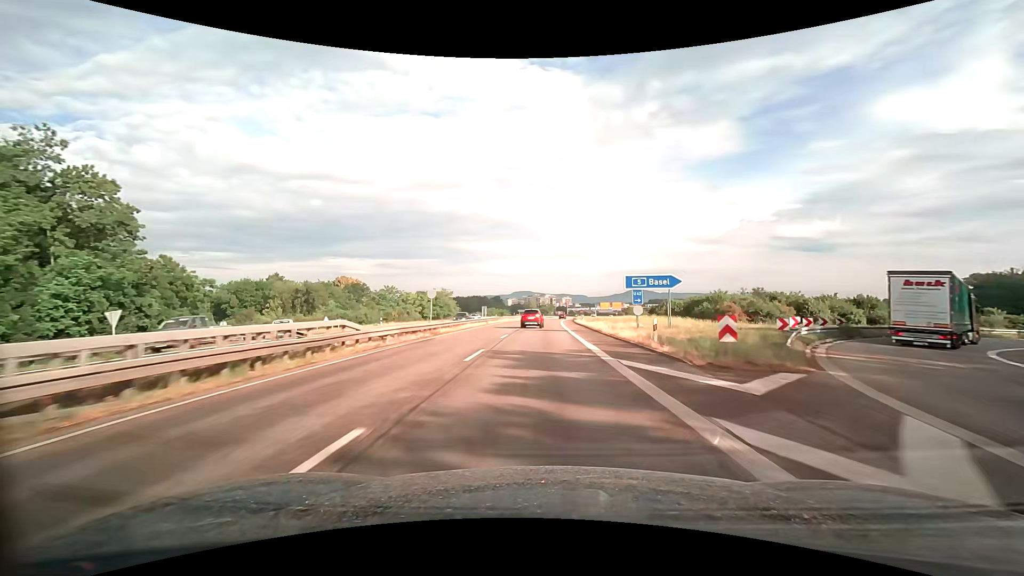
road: trunk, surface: asphalt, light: Day
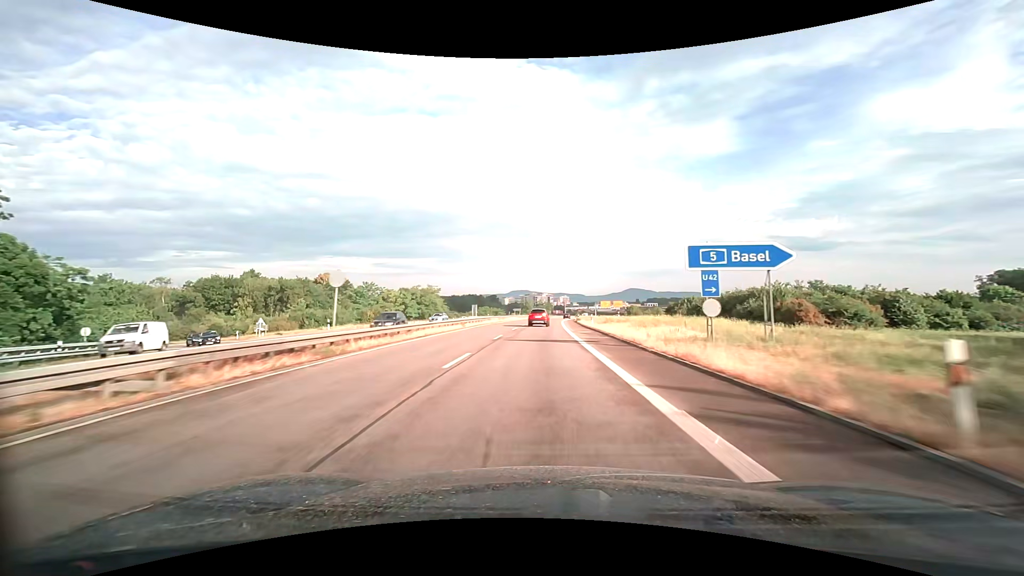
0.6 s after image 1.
(+0.1, +14.2) m; 0°
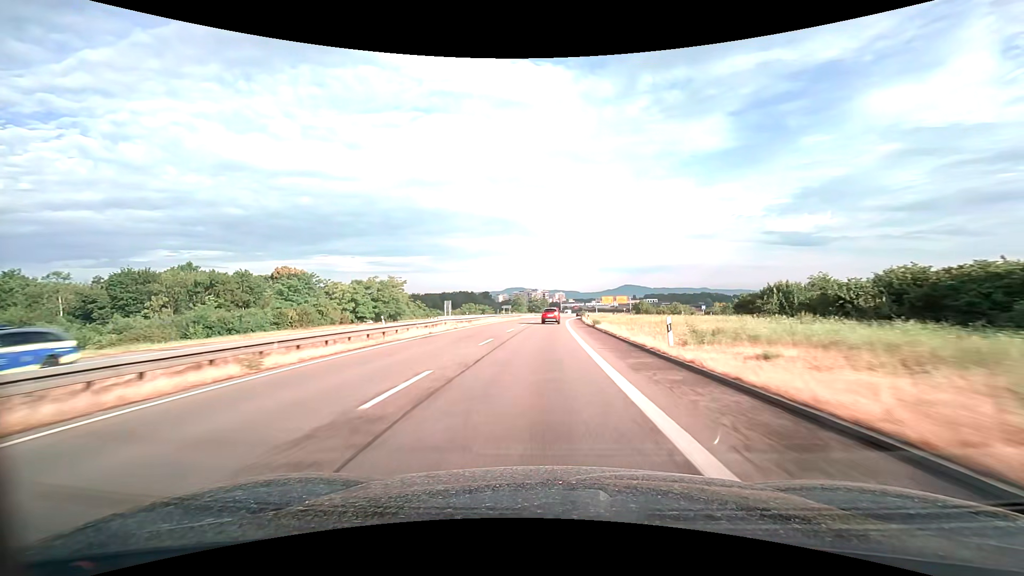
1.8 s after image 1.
(+0.1, +29.0) m; +1°
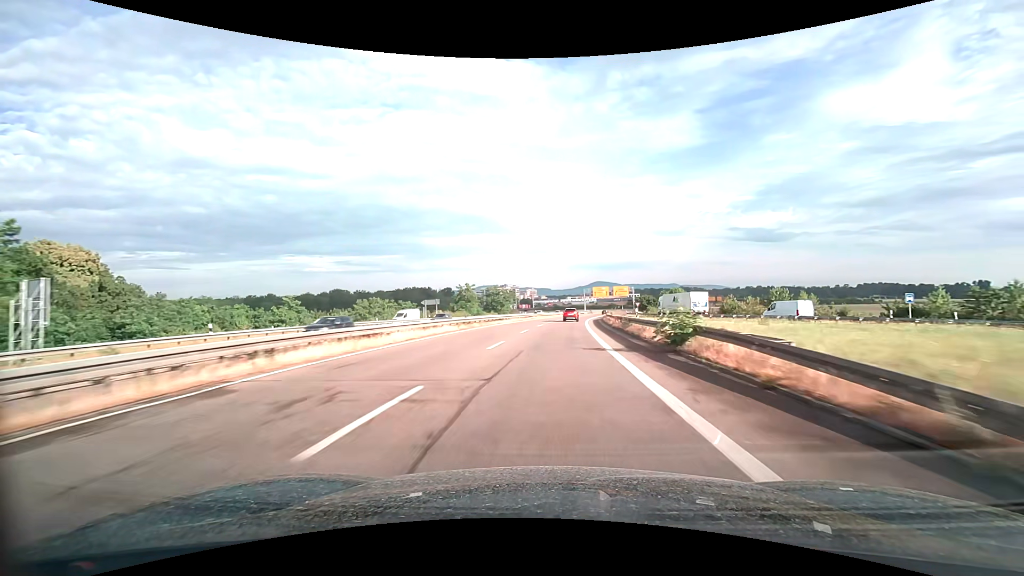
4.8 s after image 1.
(+1.7, +74.1) m; +3°
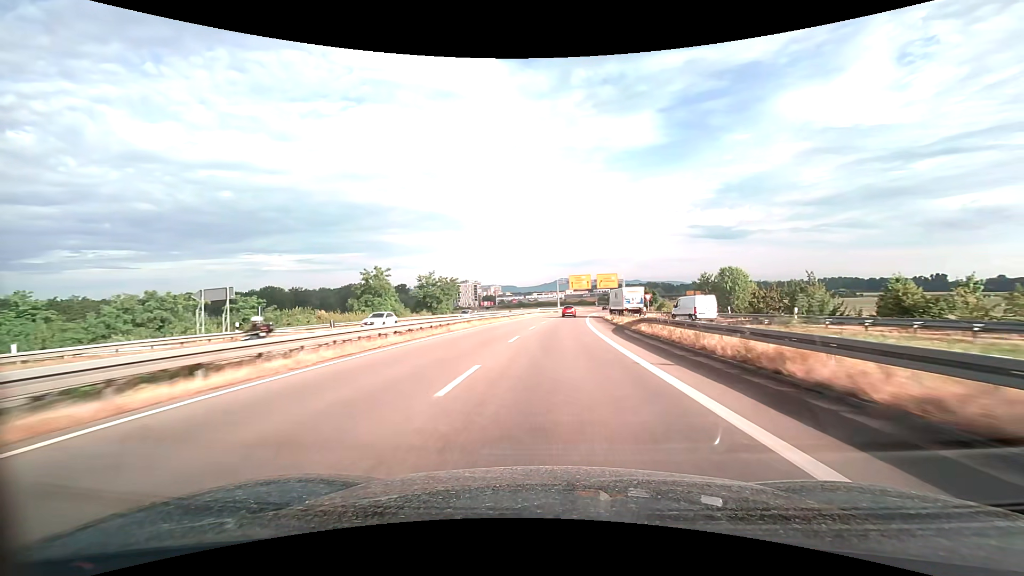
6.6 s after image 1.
(+1.5, +45.1) m; +4°
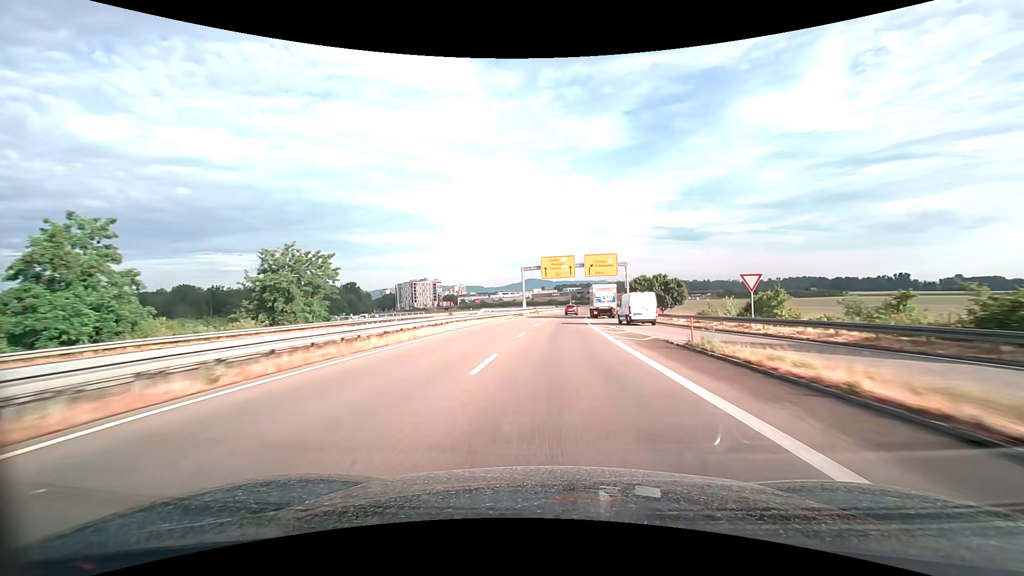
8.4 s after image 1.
(+1.5, +45.3) m; +4°
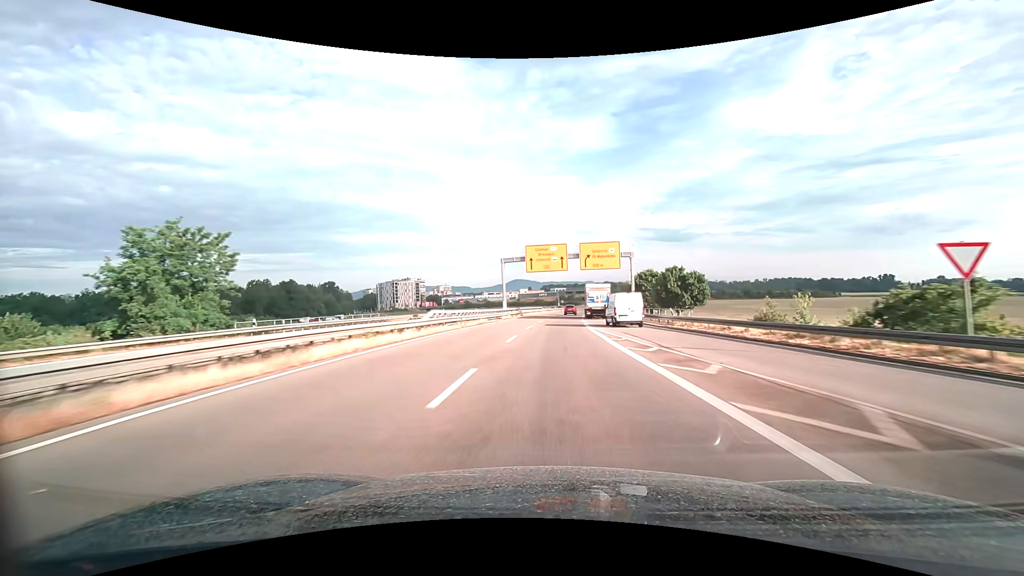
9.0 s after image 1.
(+0.2, +15.2) m; +1°
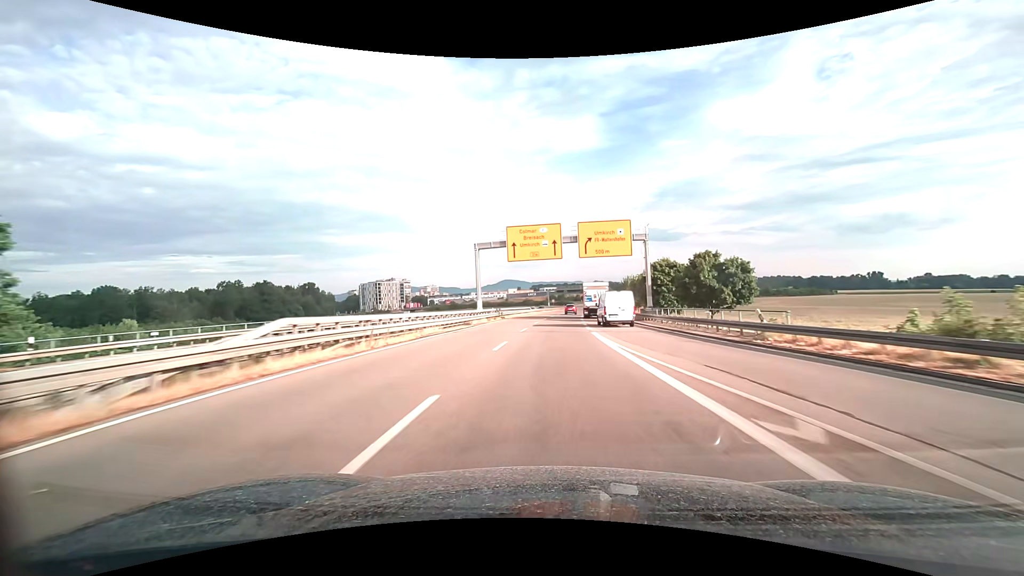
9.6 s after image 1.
(+0.2, +15.1) m; +1°
(0, +10) (0, +20) (+1, +30) (+1, +40) (+2, +50) (+2, +60) (+3, +70) (+4, +80) (+5, +90) (+6, +100) m
